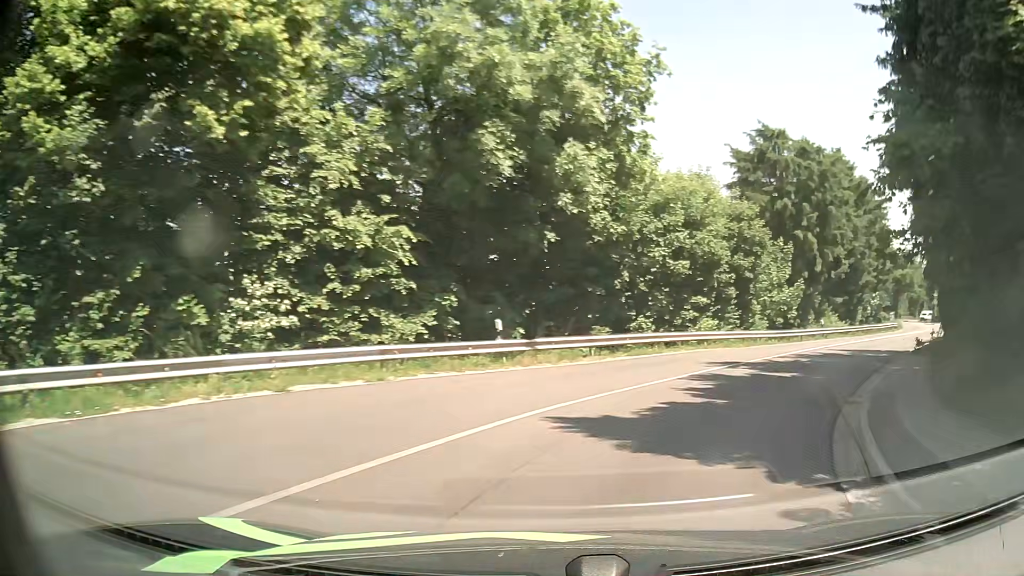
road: tertiary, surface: asphalt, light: Day
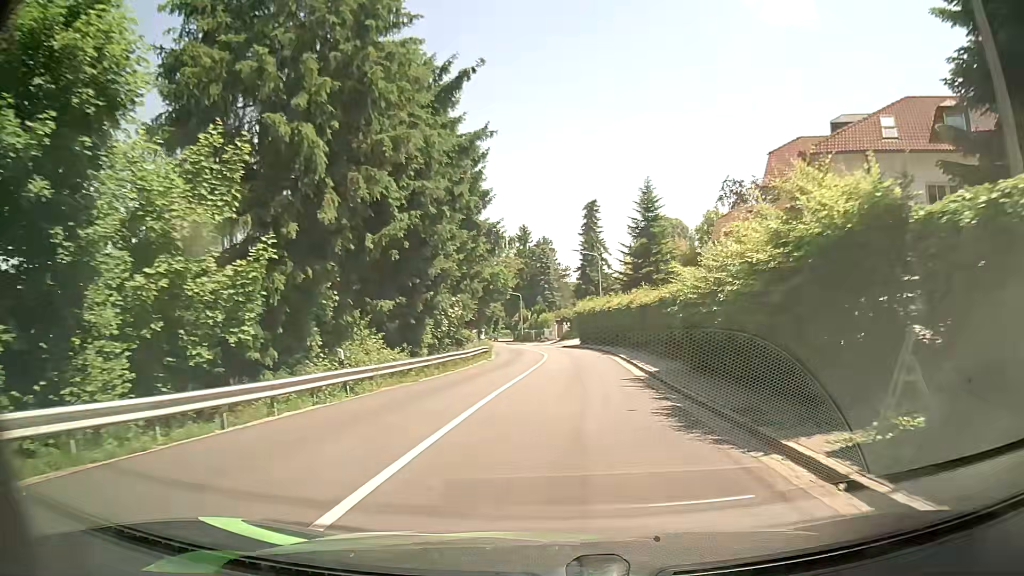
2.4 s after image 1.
(+10.1, +23.2) m; +39°
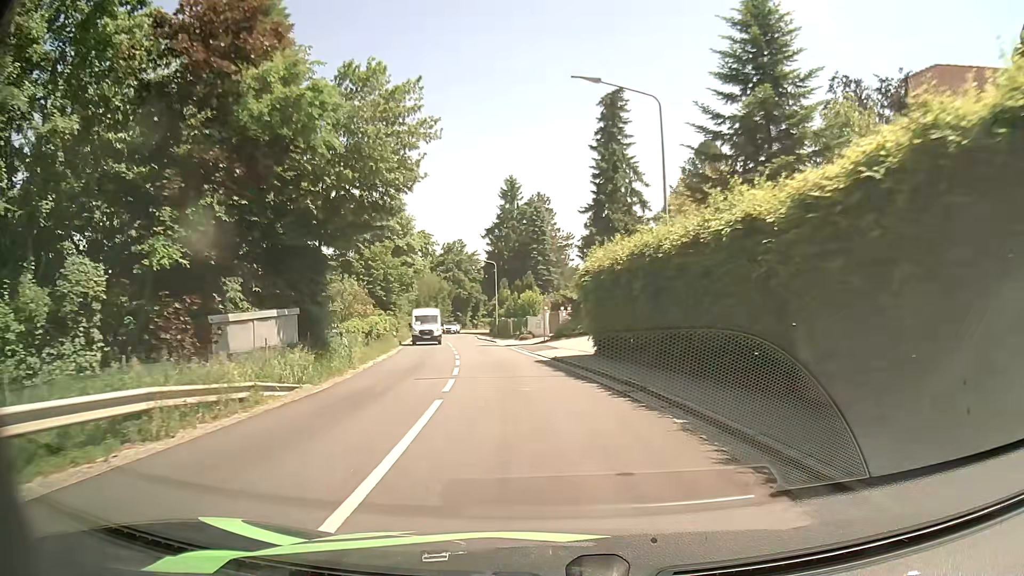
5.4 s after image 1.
(+1.7, +36.8) m; +2°
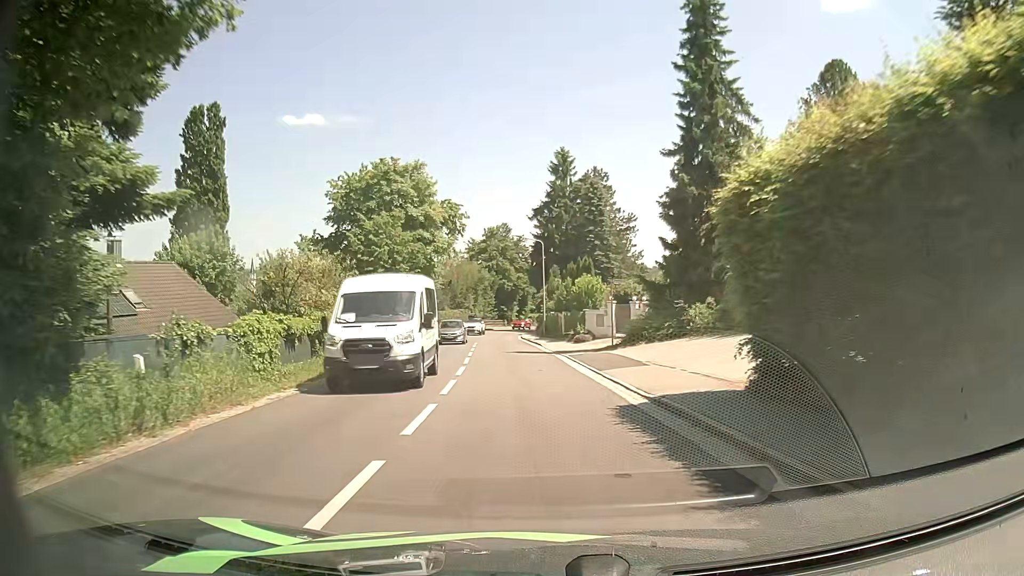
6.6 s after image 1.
(-0.7, +14.4) m; -5°
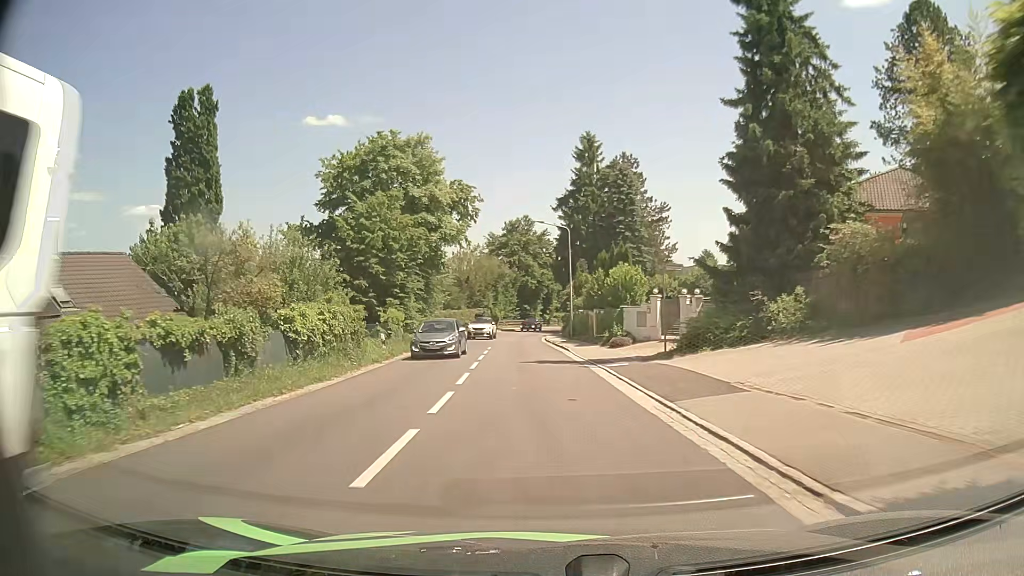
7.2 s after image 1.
(-0.2, +7.0) m; -2°
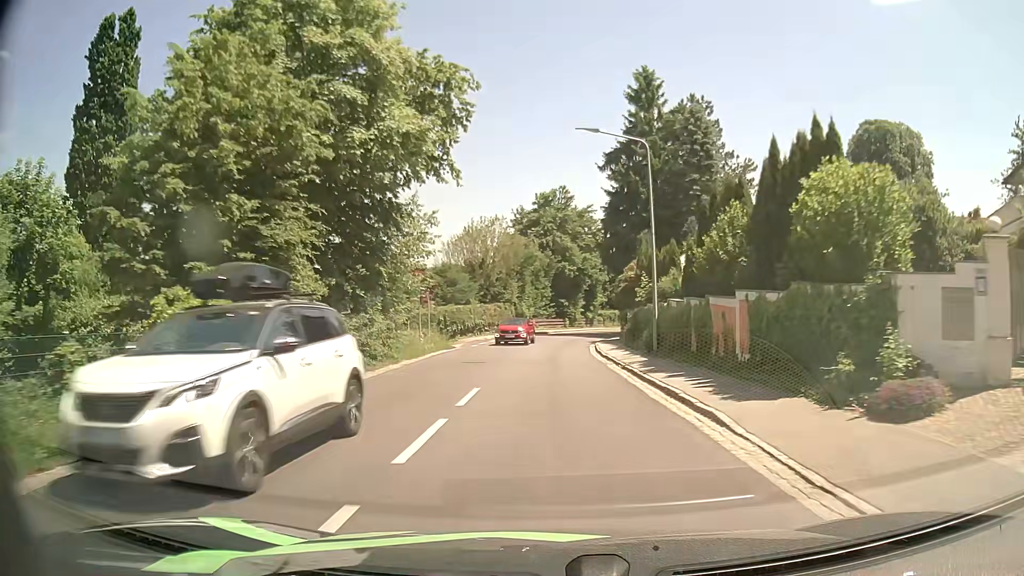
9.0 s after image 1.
(-0.9, +21.4) m; -4°
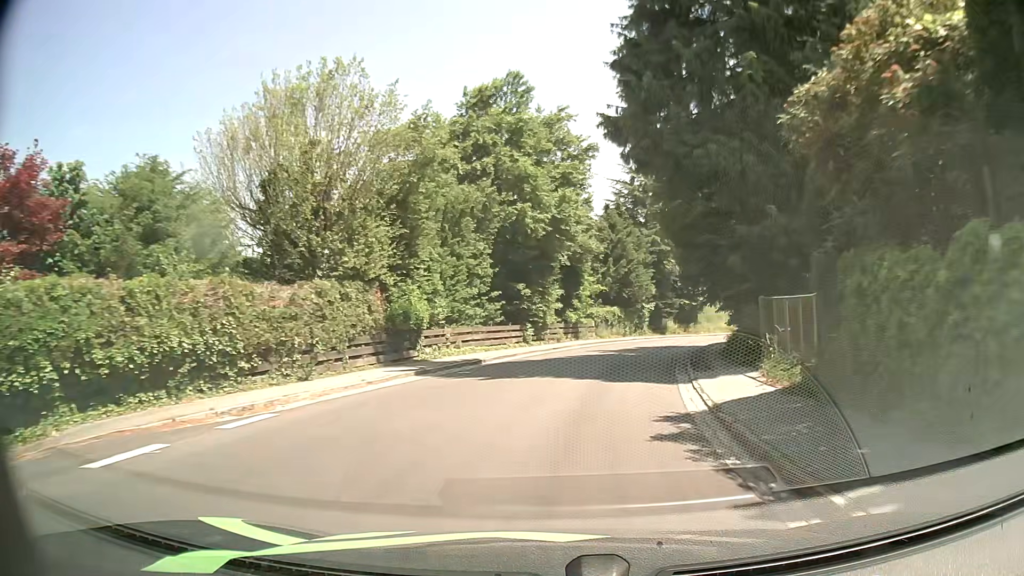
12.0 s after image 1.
(+0.8, +36.7) m; +3°
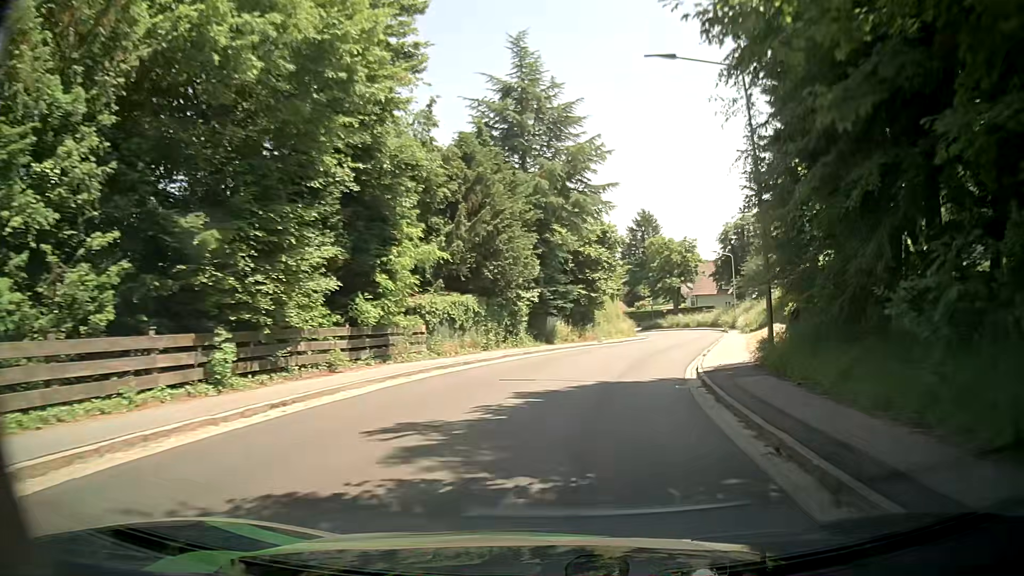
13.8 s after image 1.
(+2.0, +21.5) m; +11°
(+1, +10) (+3, +20) (+5, +29) (+8, +39) (+12, +48) (+14, +58) (+16, +68) (+16, +78) (+14, +88) (+10, +97) m
